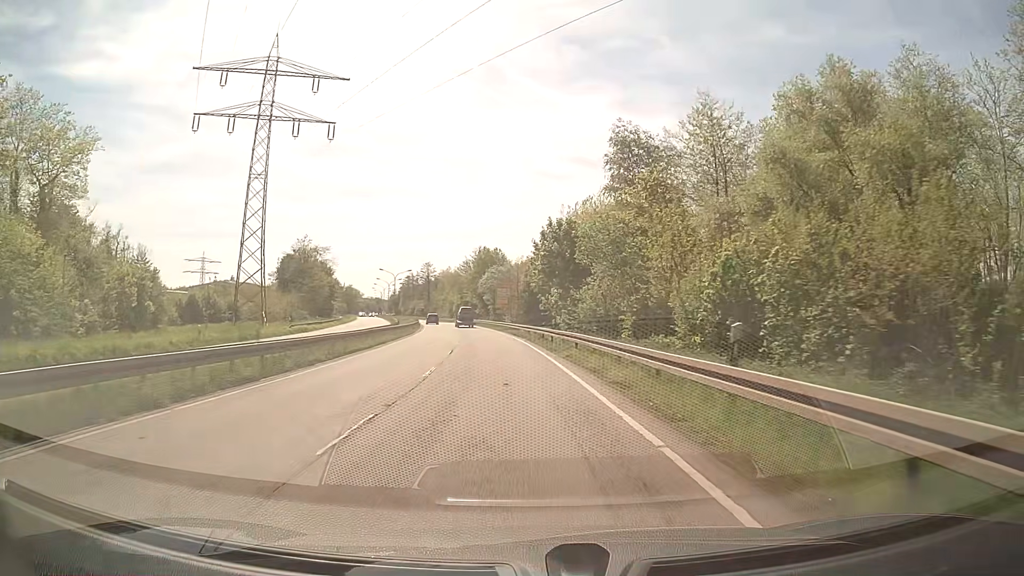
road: primary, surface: asphalt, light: Day
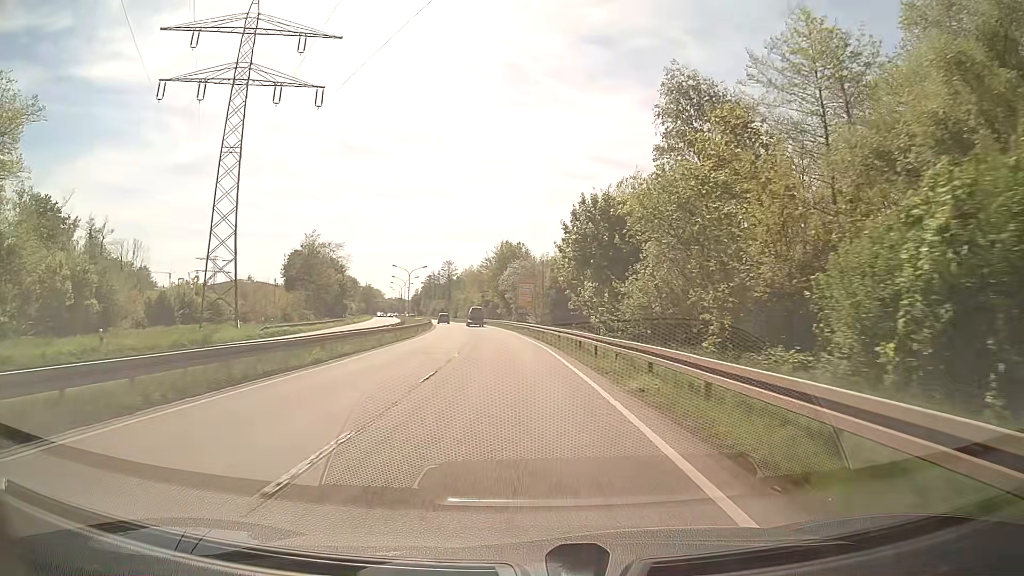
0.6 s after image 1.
(-0.2, +10.7) m; -2°
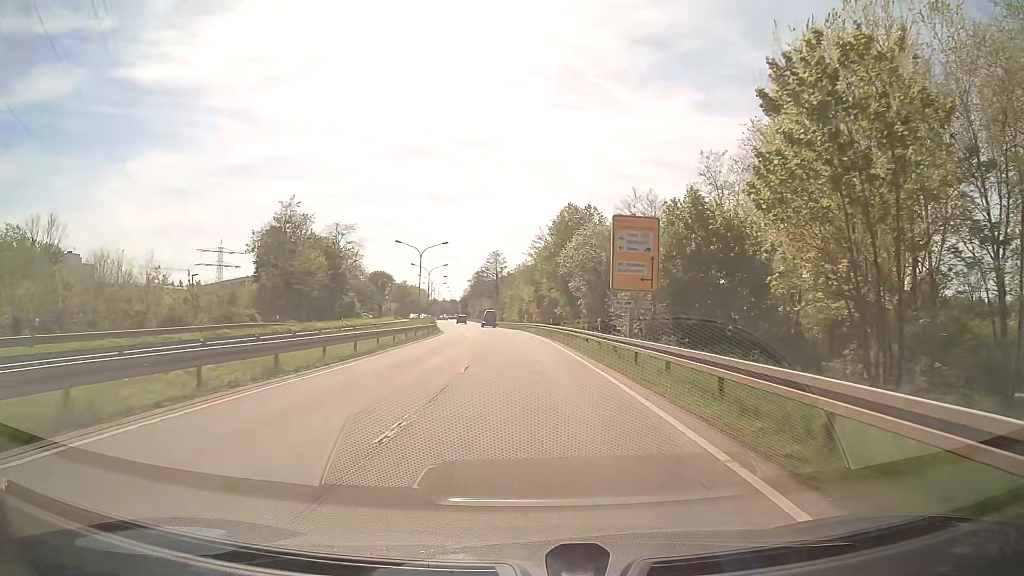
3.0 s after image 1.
(-2.2, +42.9) m; -5°
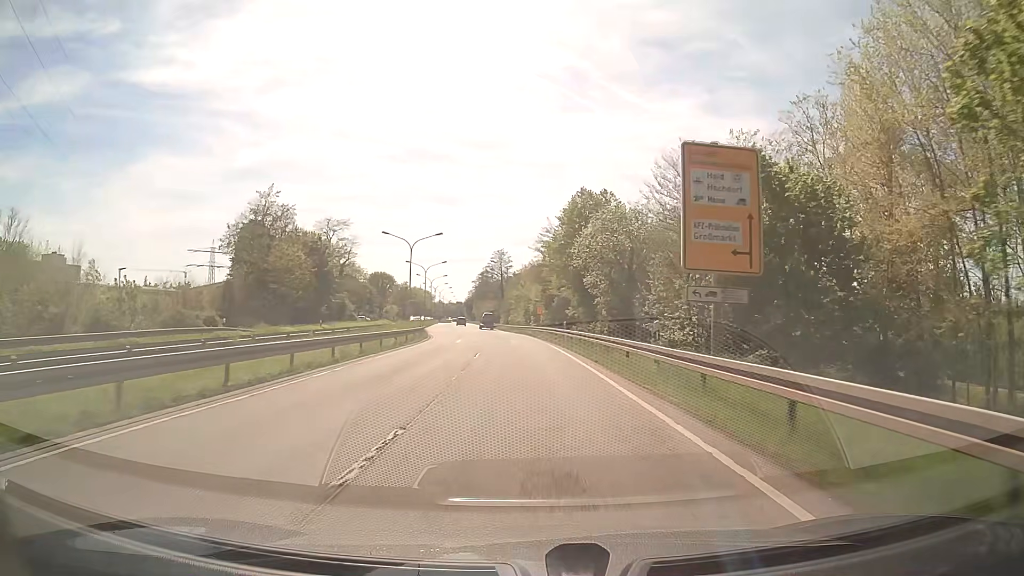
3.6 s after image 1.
(-0.1, +10.9) m; -1°
(0, +10) (0, +20) (-1, +30) (-1, +40) (-1, +50) (-2, +60) (-3, +70) (-4, +80) (-5, +90) (-6, +100) m
